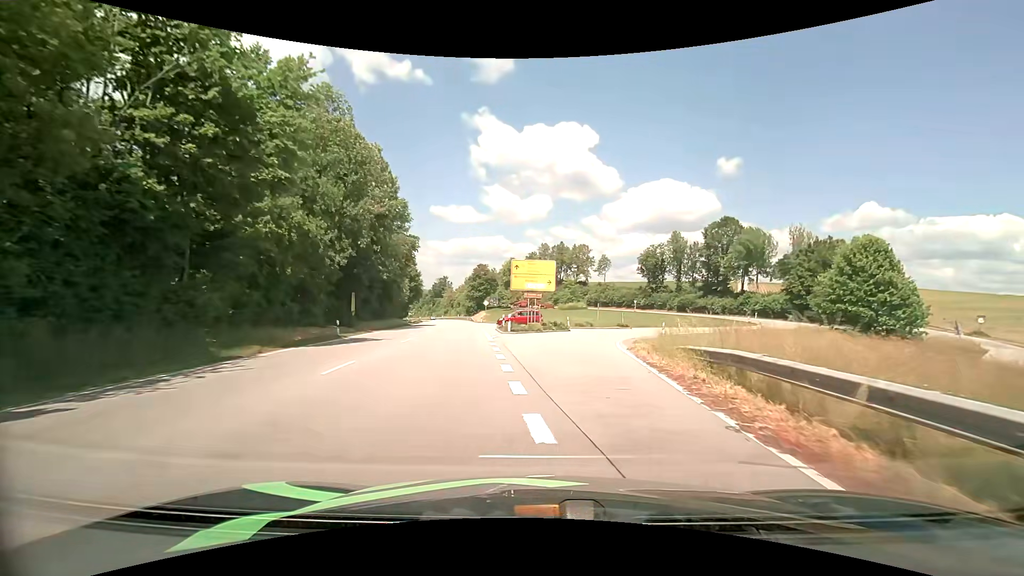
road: primary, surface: asphalt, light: Day
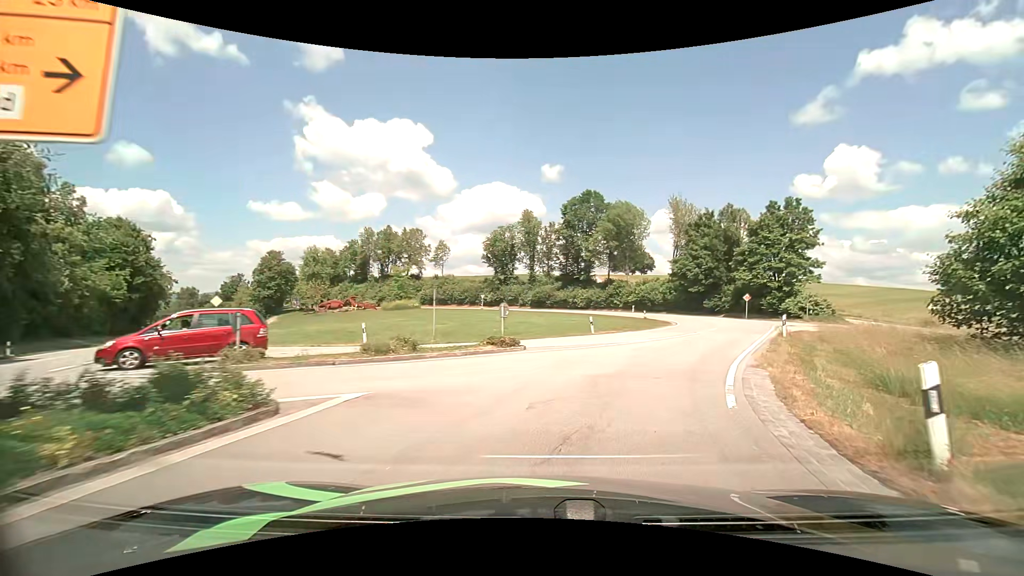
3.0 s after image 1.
(+3.1, +30.9) m; +18°
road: tertiary
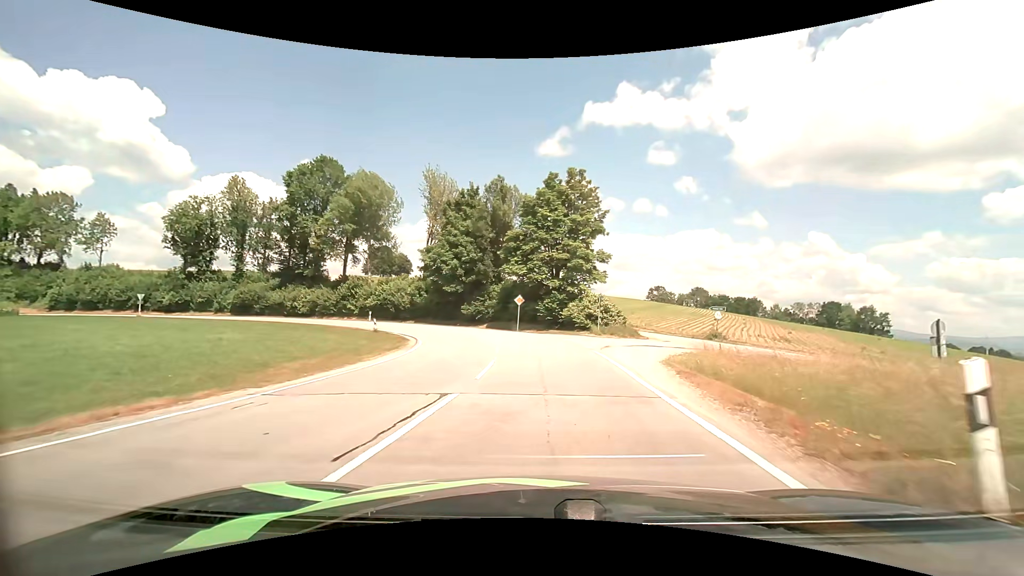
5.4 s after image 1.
(+5.8, +21.1) m; +27°
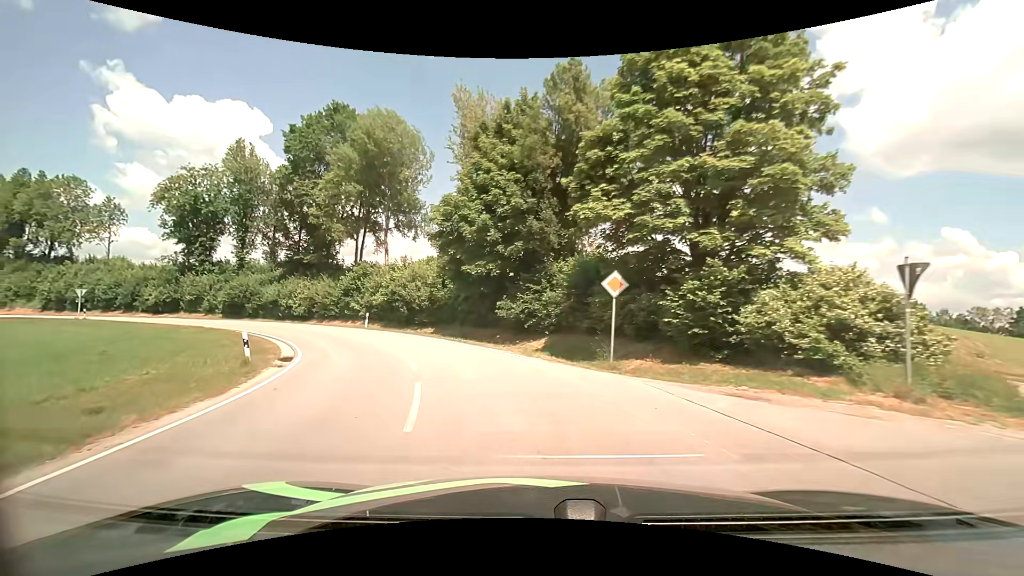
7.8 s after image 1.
(-0.5, +23.3) m; -9°
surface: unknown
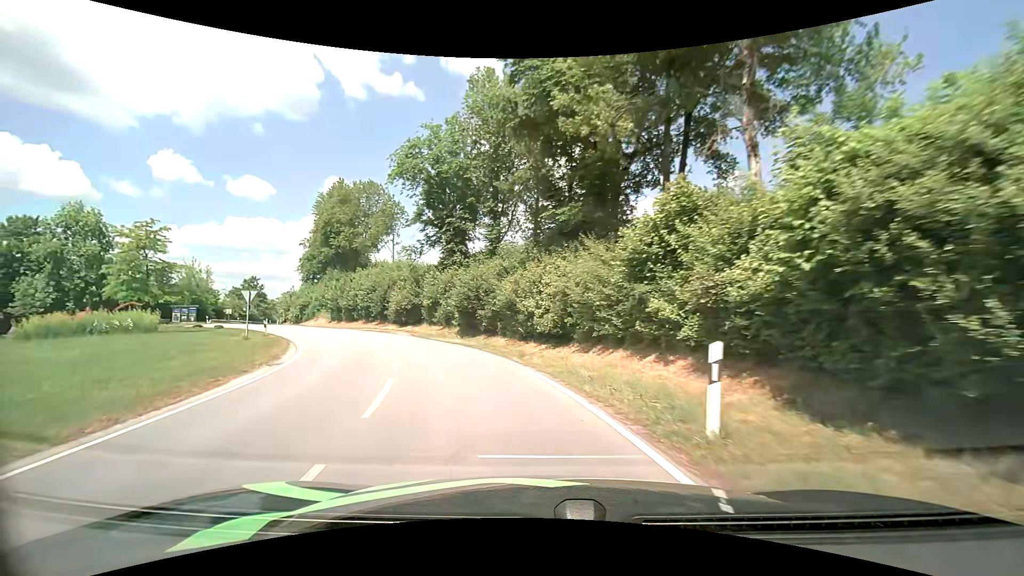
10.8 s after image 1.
(-9.0, +28.9) m; -36°
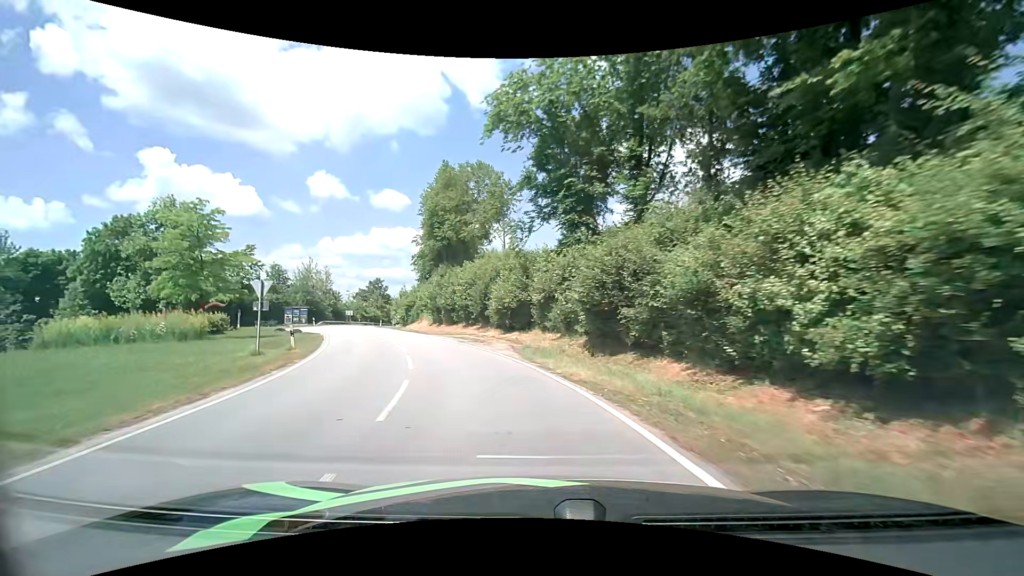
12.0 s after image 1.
(-1.7, +12.9) m; -14°
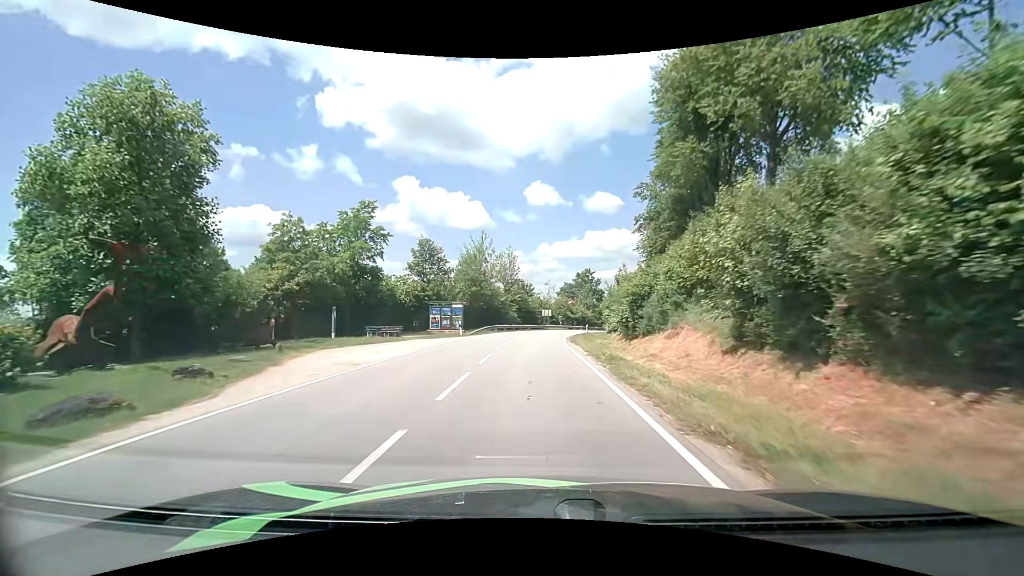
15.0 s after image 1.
(-9.3, +34.4) m; -26°
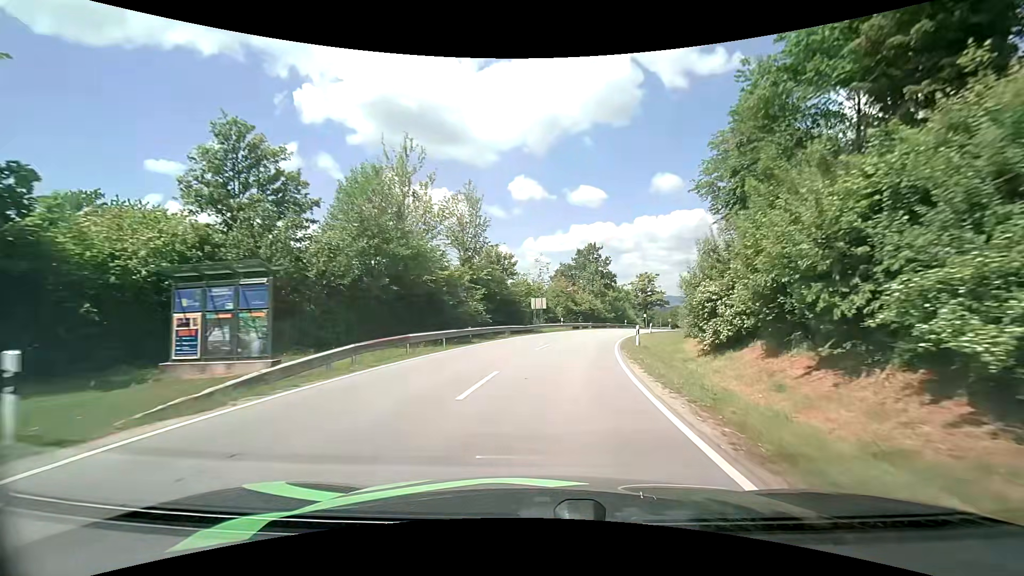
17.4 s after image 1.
(+0.1, +30.9) m; +1°
(0, +10) (+1, +20) (+3, +30) (+5, +40) (+8, +49) (+12, +58) (+15, +68) (+20, +77) (+24, +86) (+29, +95) m
